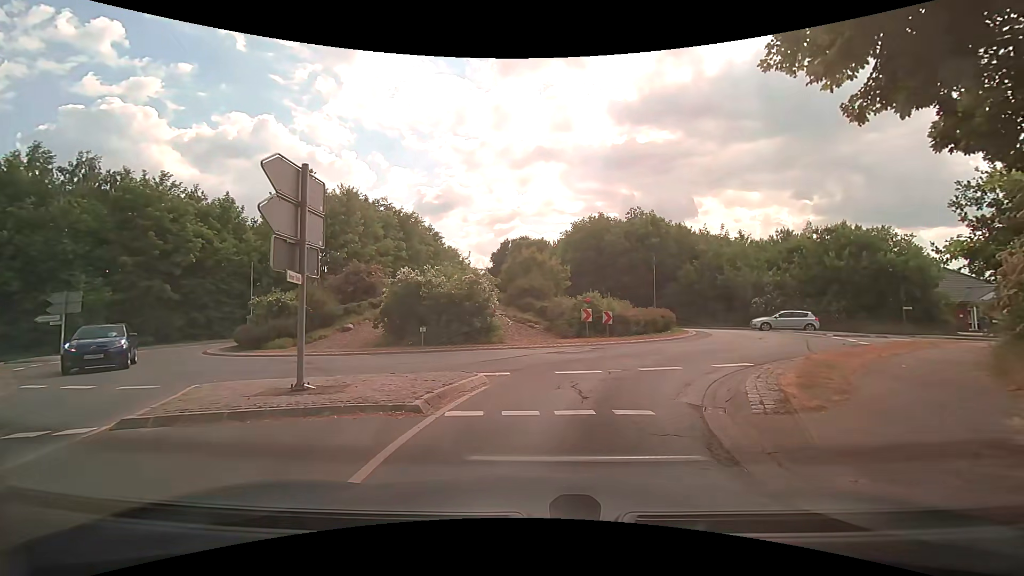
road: secondary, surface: asphalt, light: Day
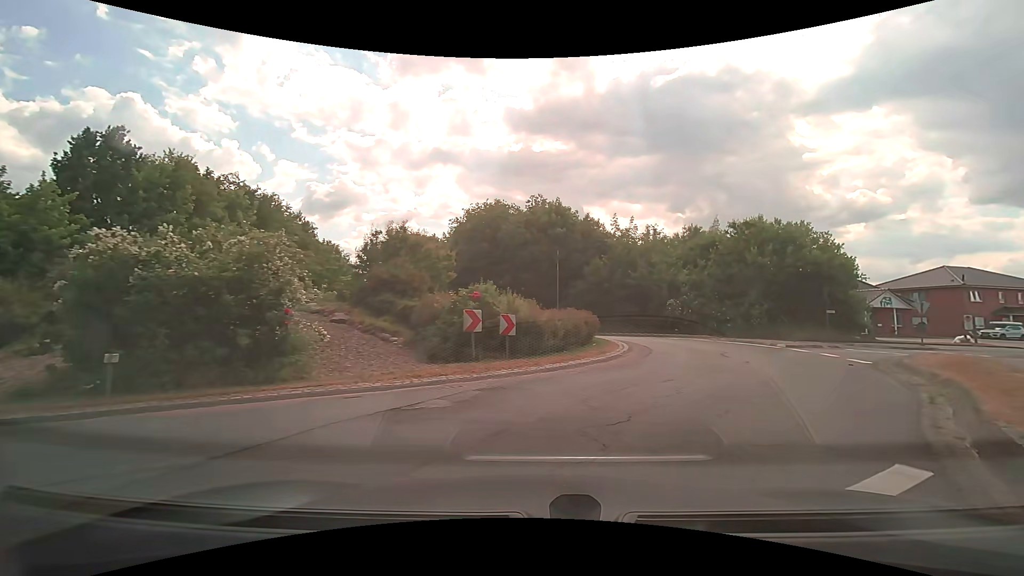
(+0.4, +9.1) m; +10°
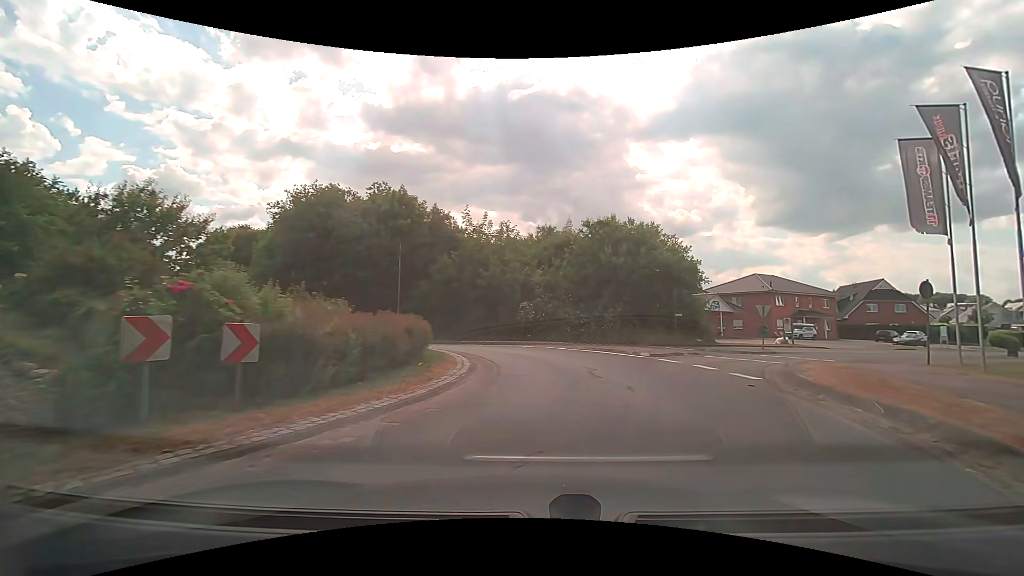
(+0.8, +5.3) m; +15°
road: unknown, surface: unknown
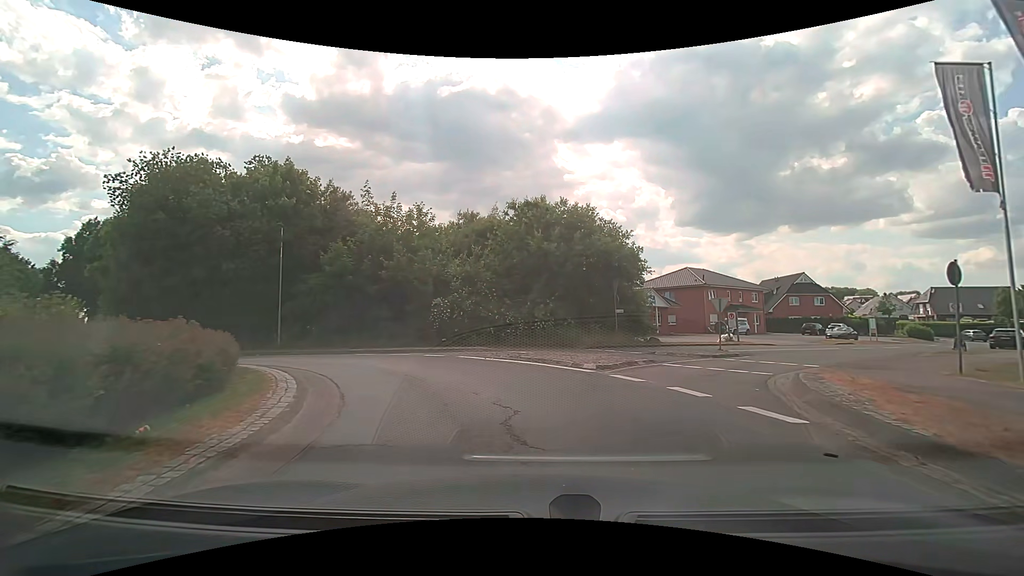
(+0.8, +5.9) m; +10°
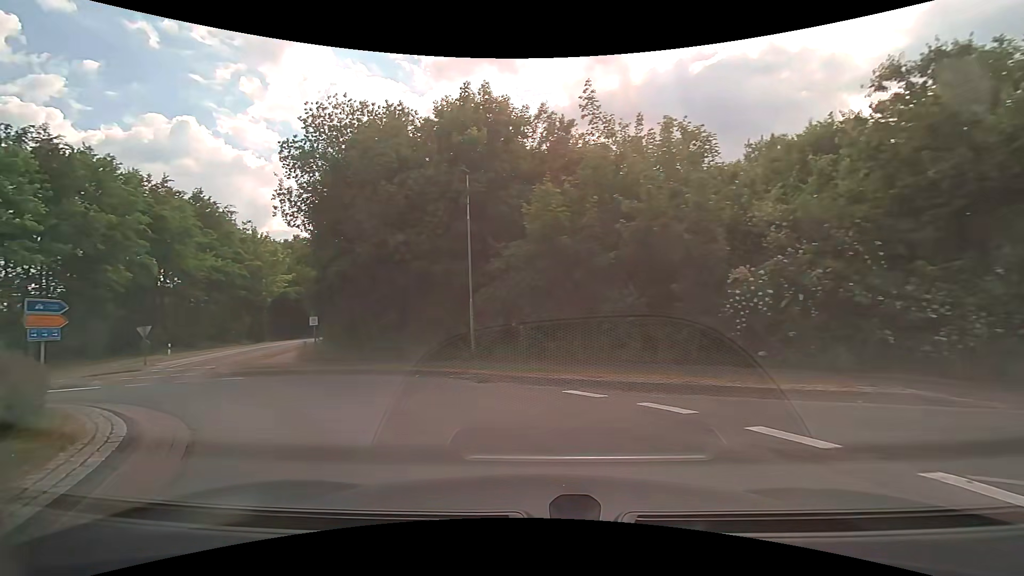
(-2.3, +12.9) m; -28°
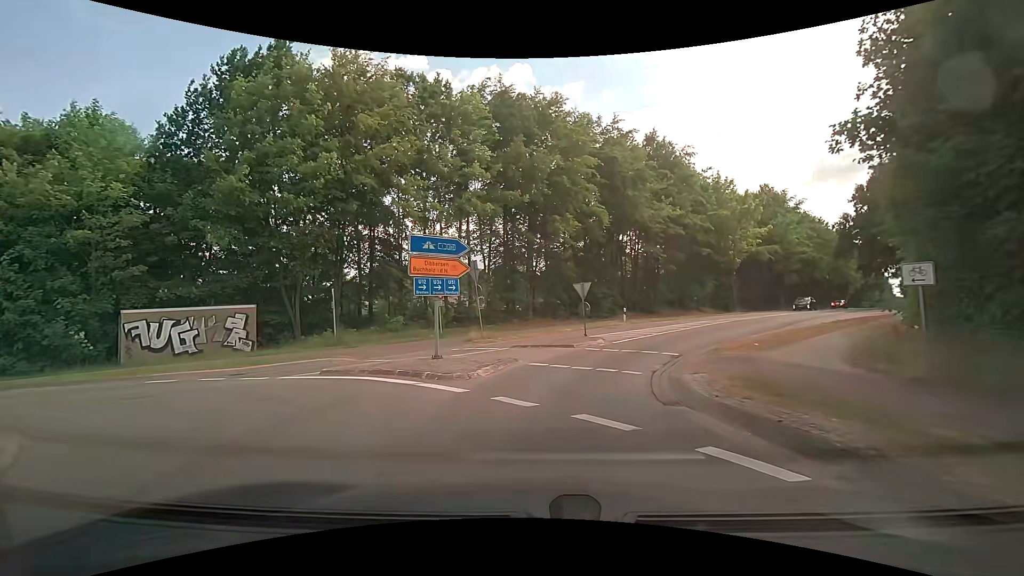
(-7.3, +13.6) m; -50°
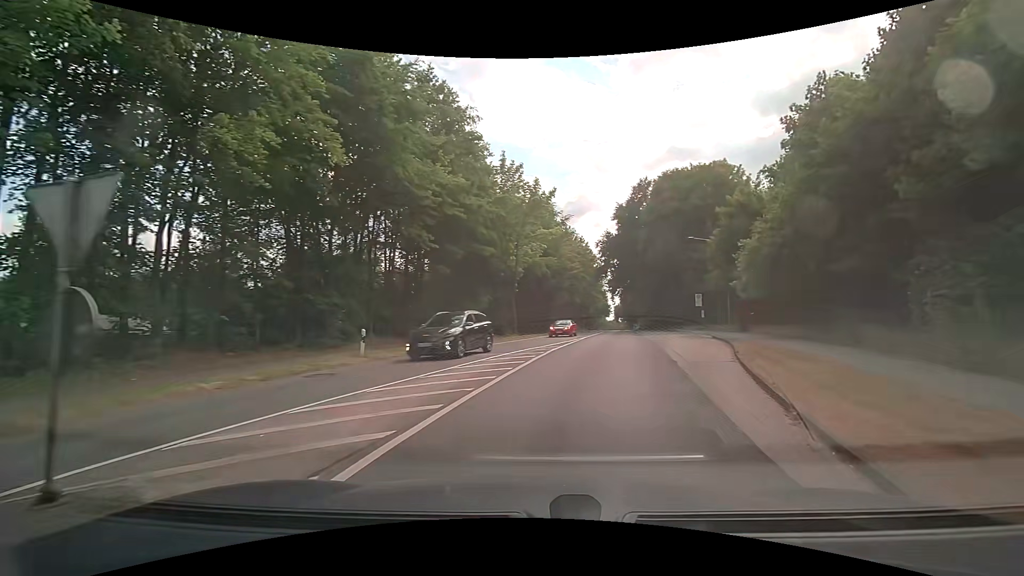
(+2.6, +17.0) m; +26°
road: secondary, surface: asphalt
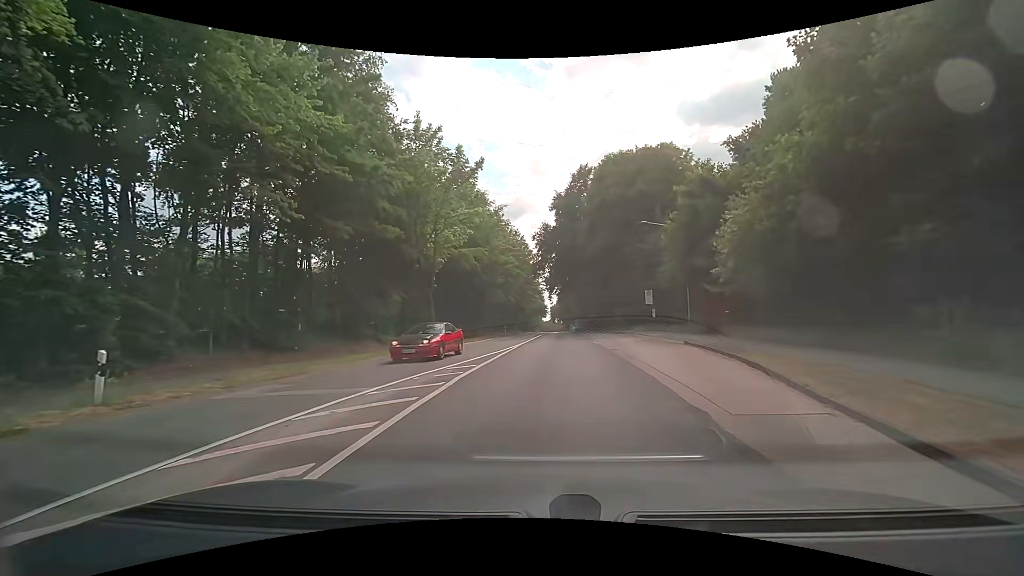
(+0.8, +8.0) m; +8°
(0, +10) (+1, +20) (+2, +30) (+2, +40) (+3, +50) (+3, +60) (+4, +70) (+5, +80) (+5, +90) (+6, +100) m
